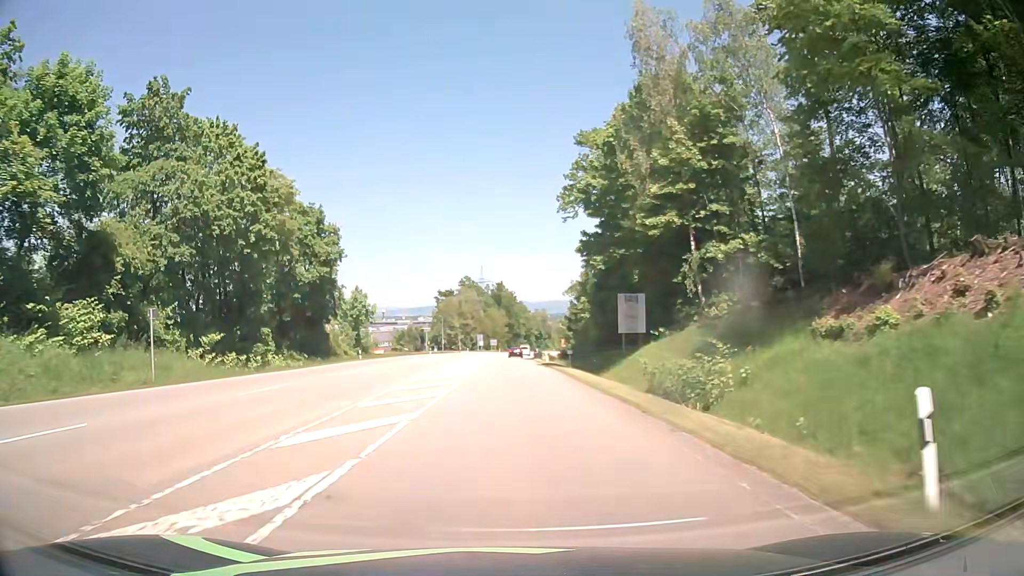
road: secondary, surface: asphalt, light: Day
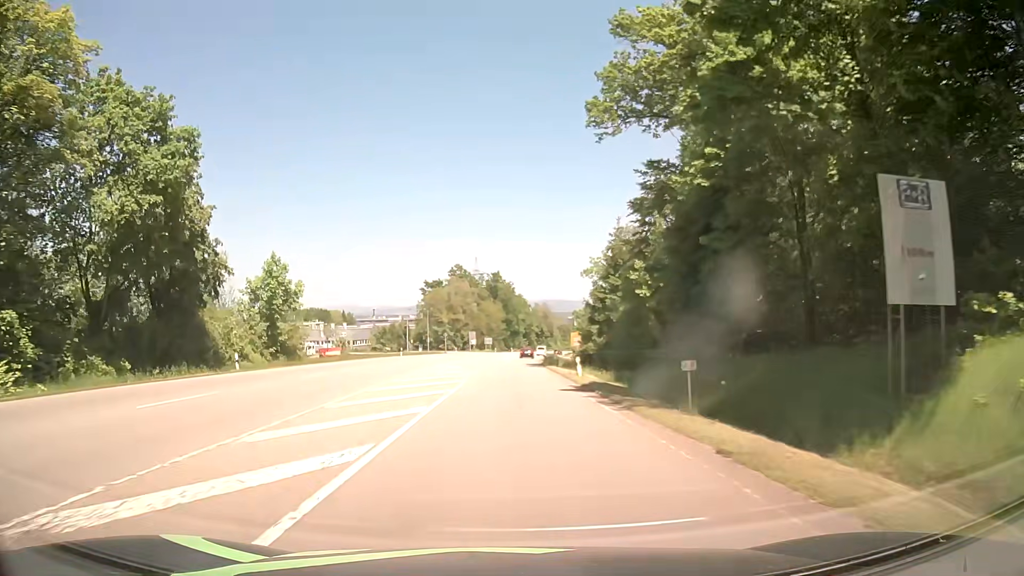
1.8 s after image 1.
(0.0, +27.5) m; 0°
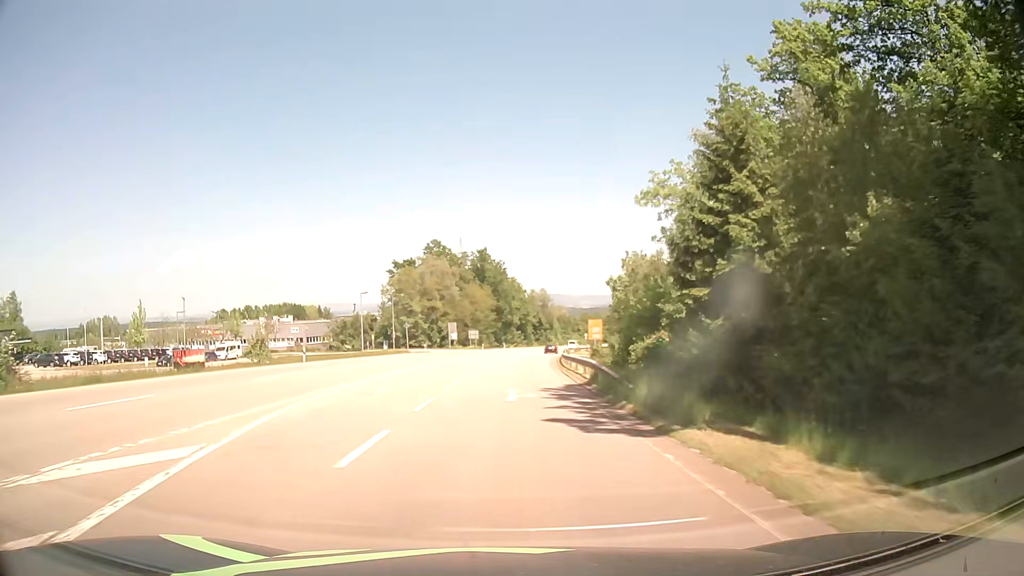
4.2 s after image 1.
(+0.4, +36.7) m; +1°
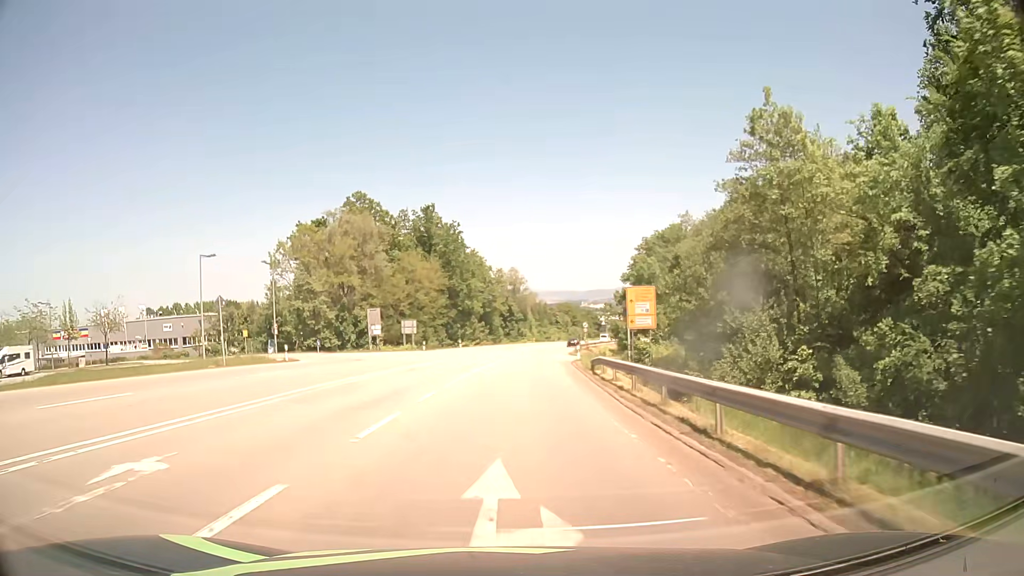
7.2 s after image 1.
(+1.0, +45.8) m; +3°
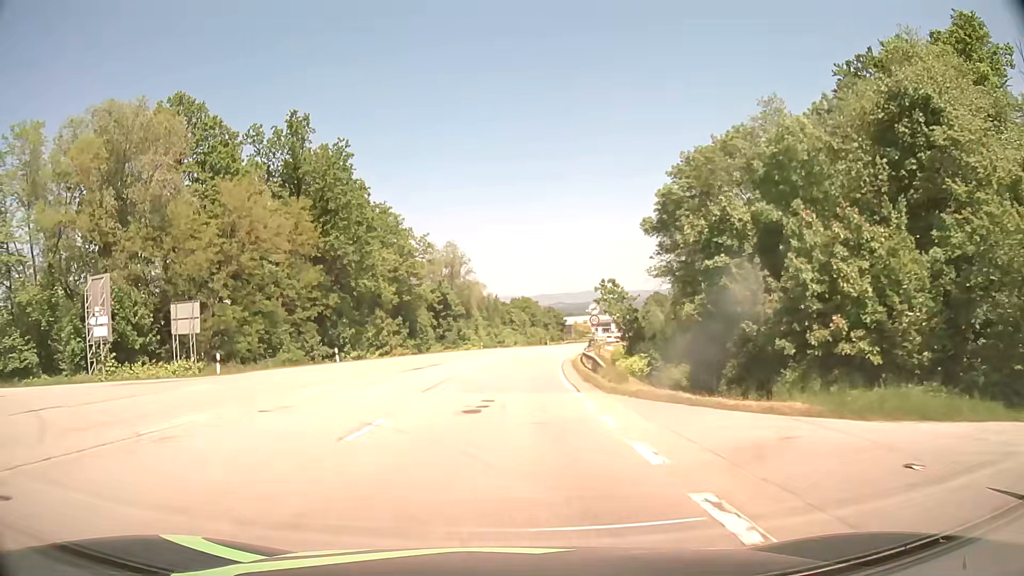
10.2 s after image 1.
(+1.7, +45.8) m; +4°
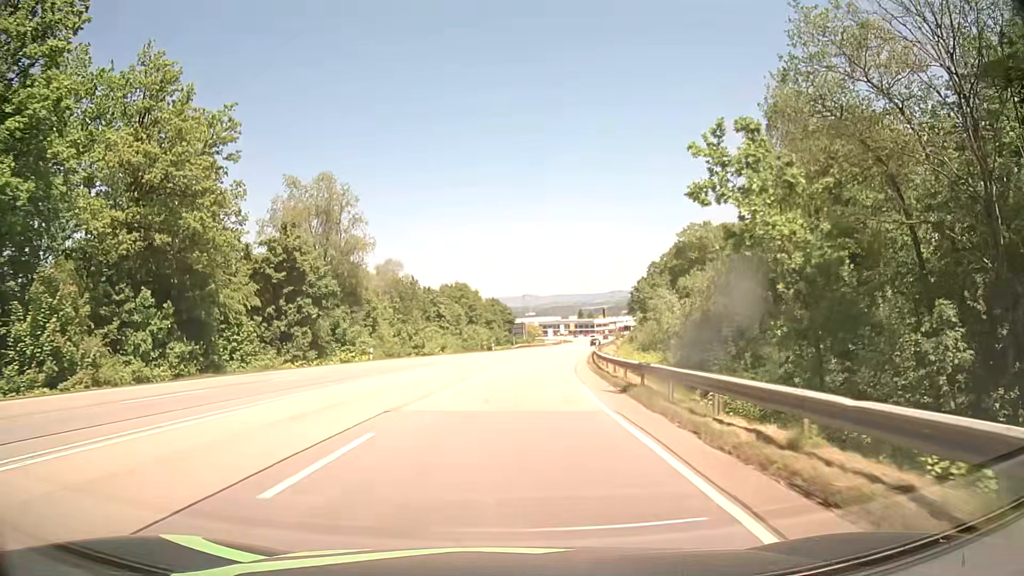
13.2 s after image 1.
(+1.7, +45.5) m; +5°
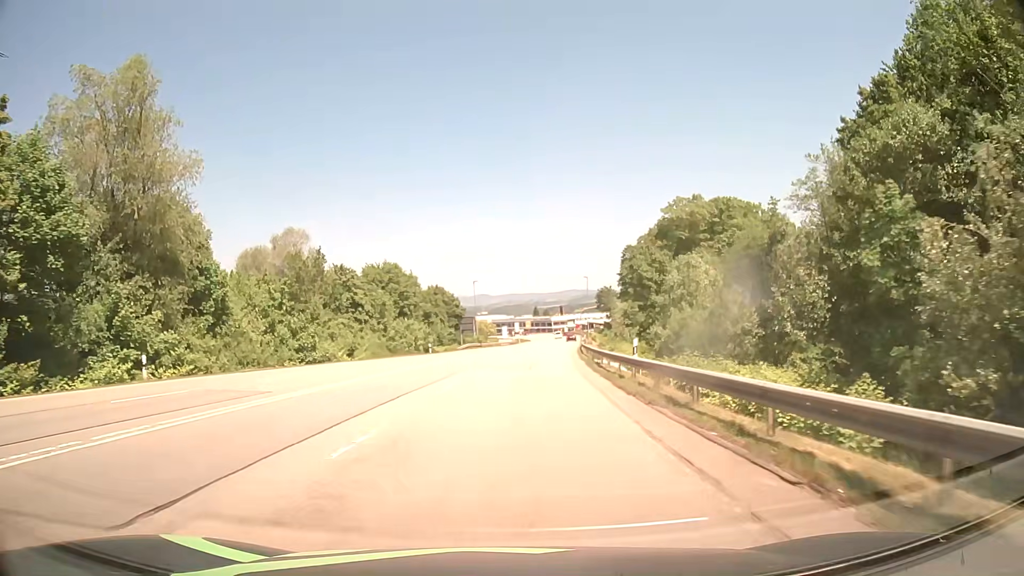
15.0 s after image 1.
(+0.9, +27.4) m; +4°
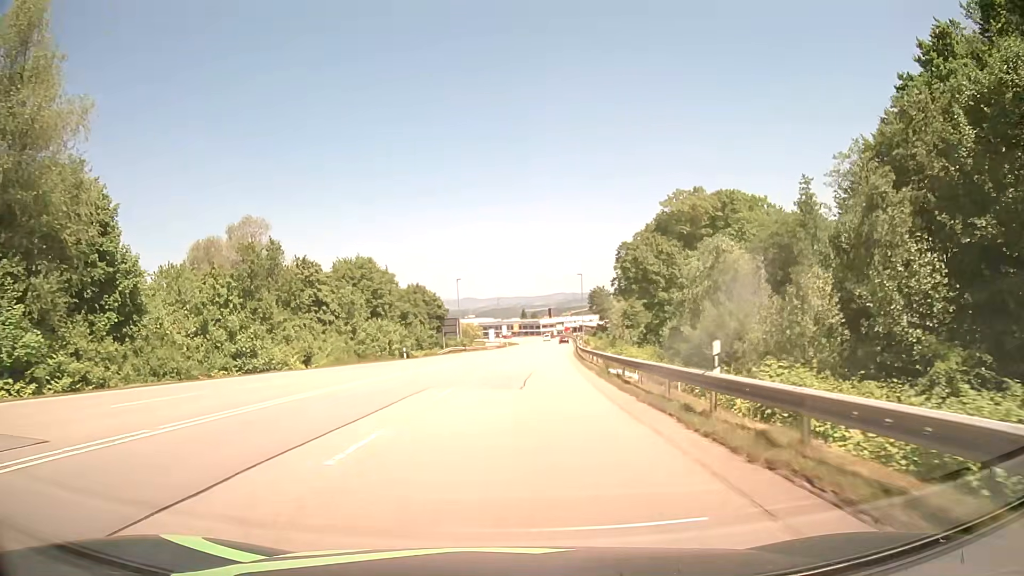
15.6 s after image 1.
(+0.1, +9.1) m; +1°
(0, +10) (0, +20) (+1, +30) (+2, +40) (+2, +50) (+3, +60) (+4, +70) (+5, +80) (+6, +90) (+7, +100) m
